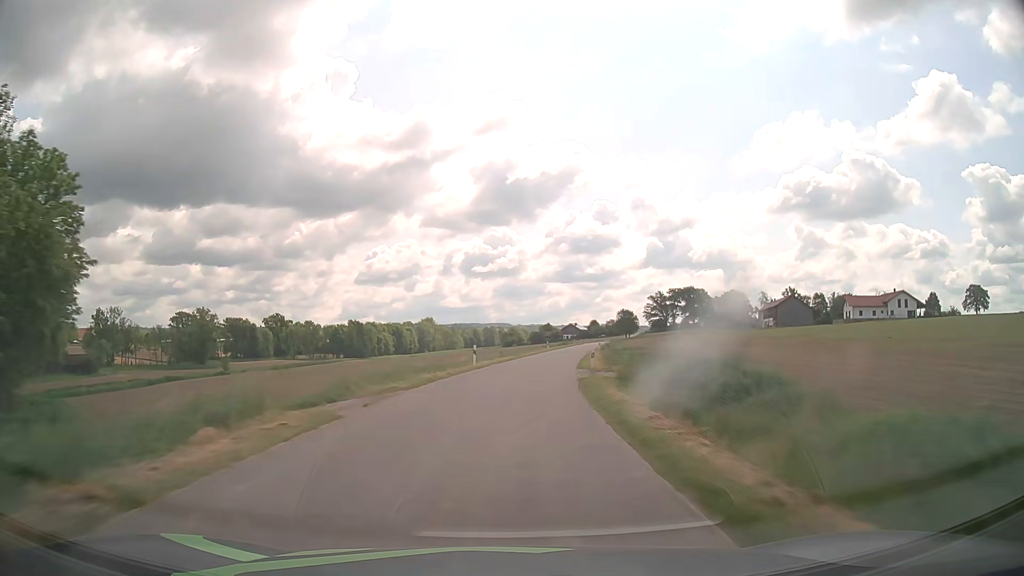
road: unclassified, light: Day
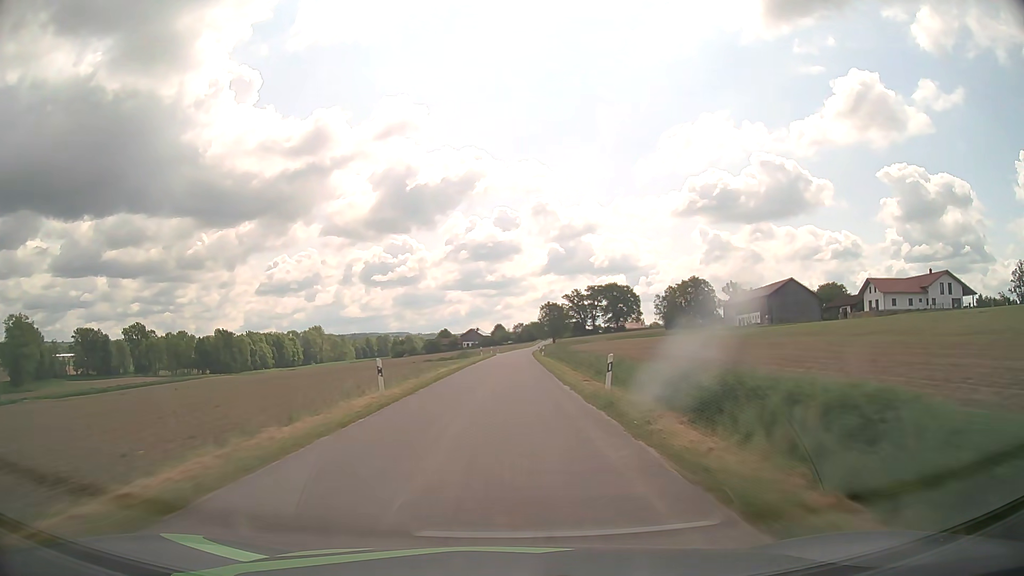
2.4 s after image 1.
(+5.9, +61.0) m; +9°
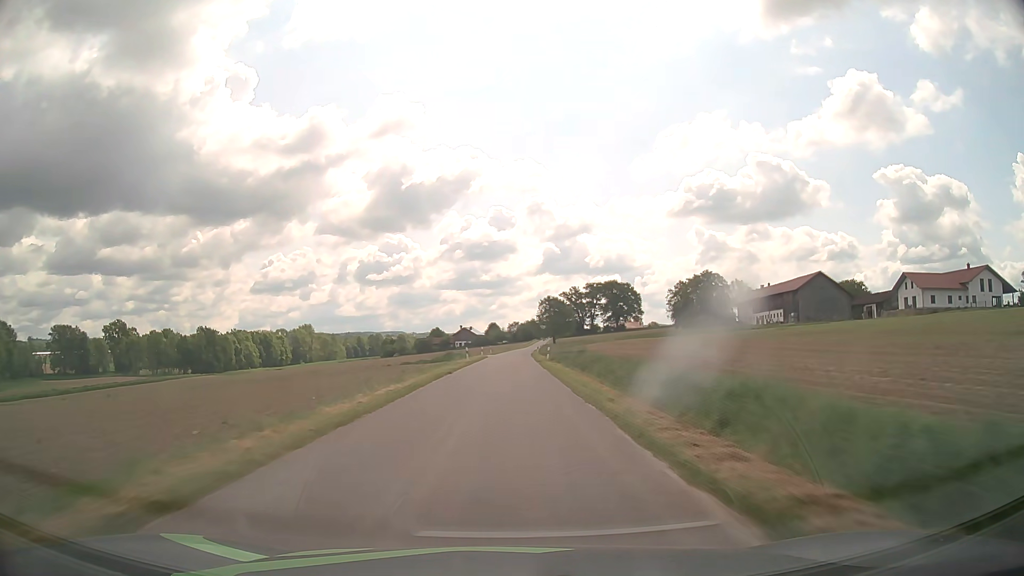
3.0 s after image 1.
(+0.1, +15.6) m; 0°
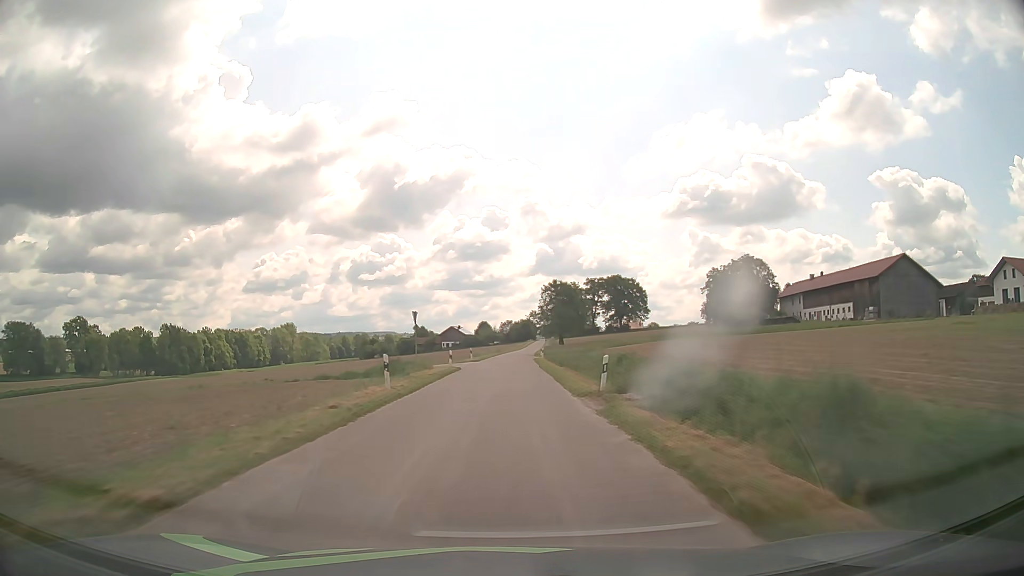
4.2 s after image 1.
(+0.2, +31.4) m; +1°
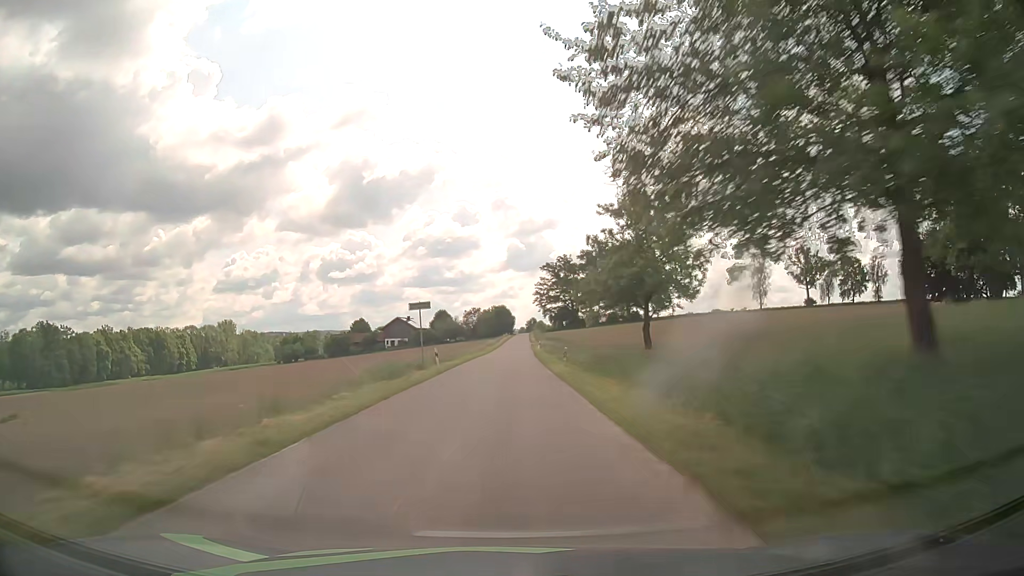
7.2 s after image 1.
(+1.6, +79.6) m; +2°
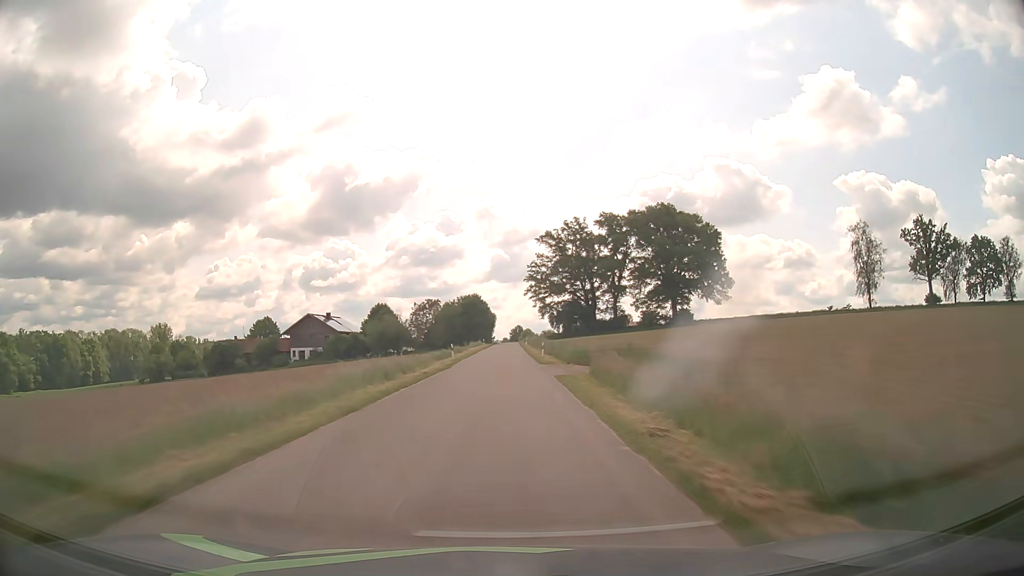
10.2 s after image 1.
(+1.4, +81.3) m; +1°
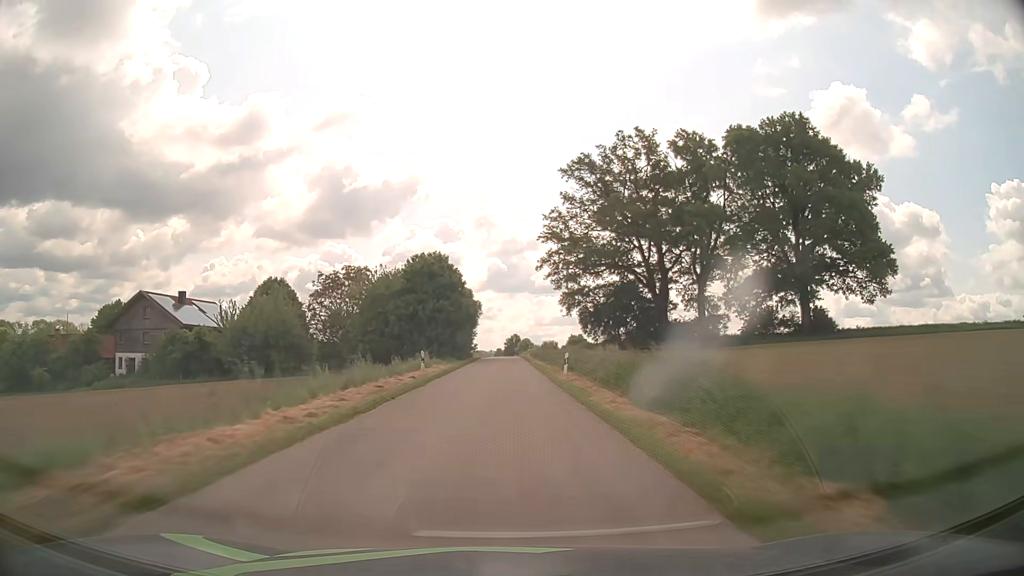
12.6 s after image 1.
(+0.2, +65.2) m; +1°
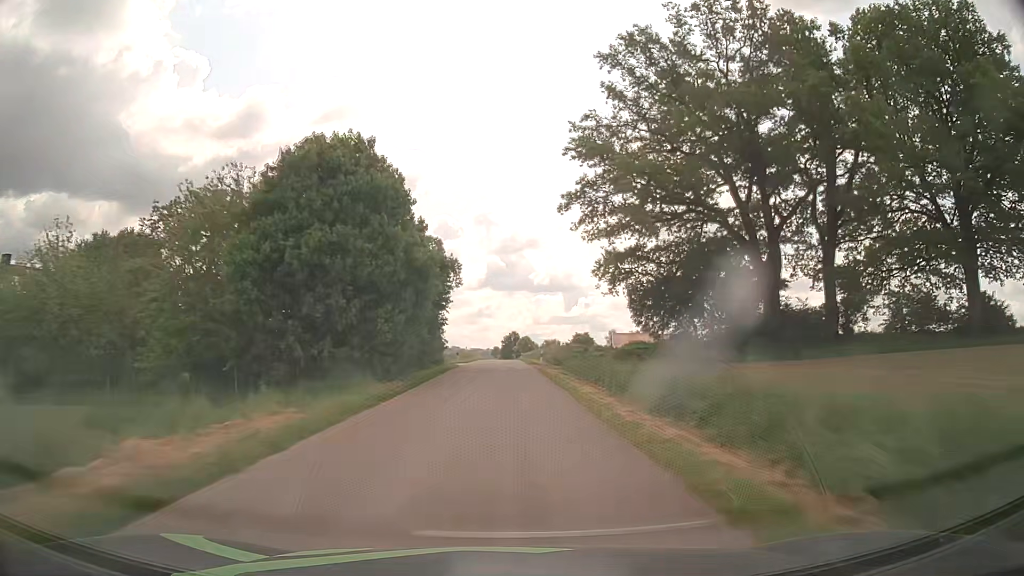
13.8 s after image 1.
(-0.1, +32.4) m; 0°
(0, +10) (0, +20) (0, +30) (0, +40) (0, +50) (0, +60) (0, +70) (0, +80) (0, +90) (0, +100) m
